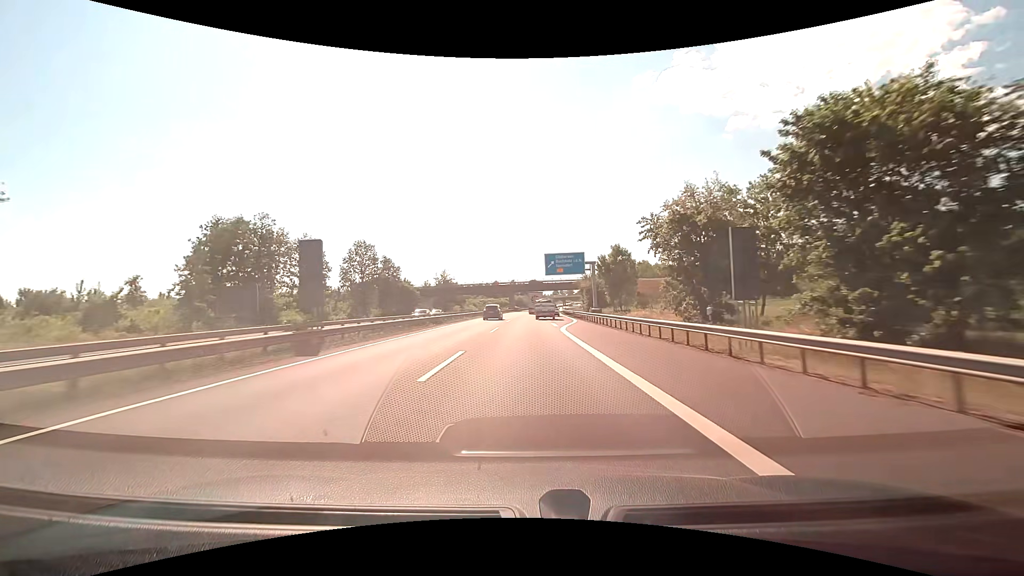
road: motorway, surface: asphalt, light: Day
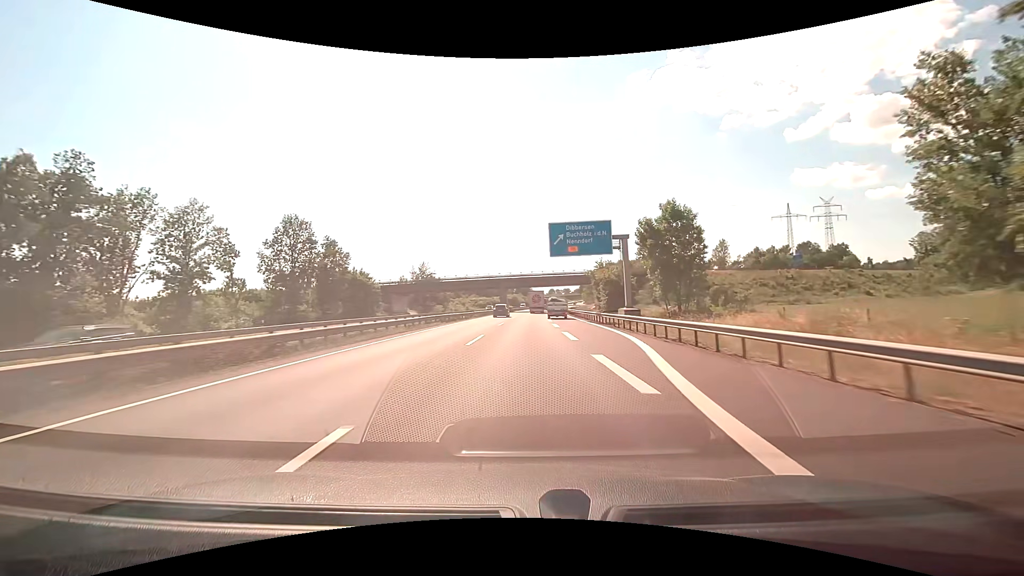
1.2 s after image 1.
(+0.1, +27.5) m; +1°
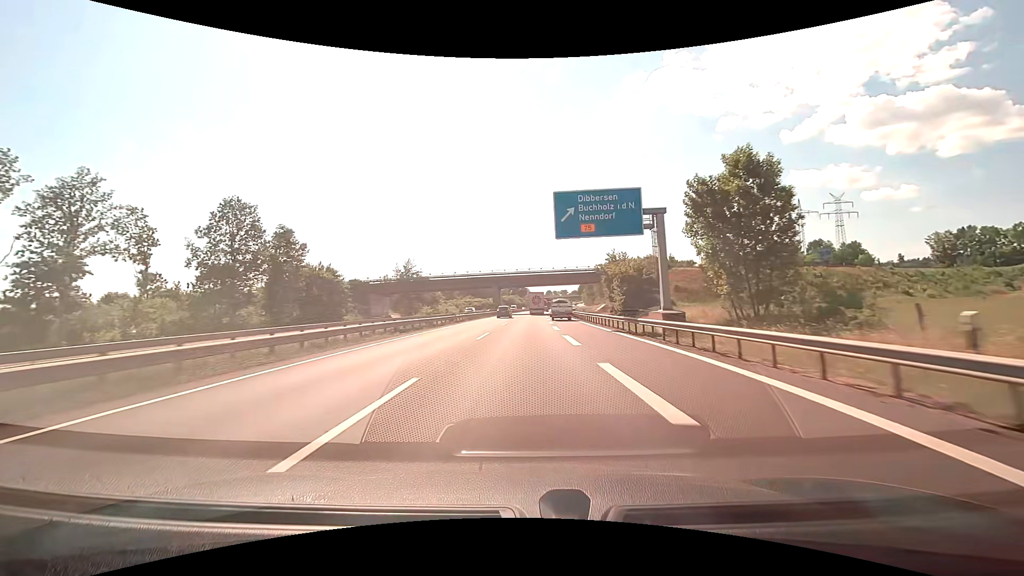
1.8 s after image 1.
(0.0, +13.9) m; 0°
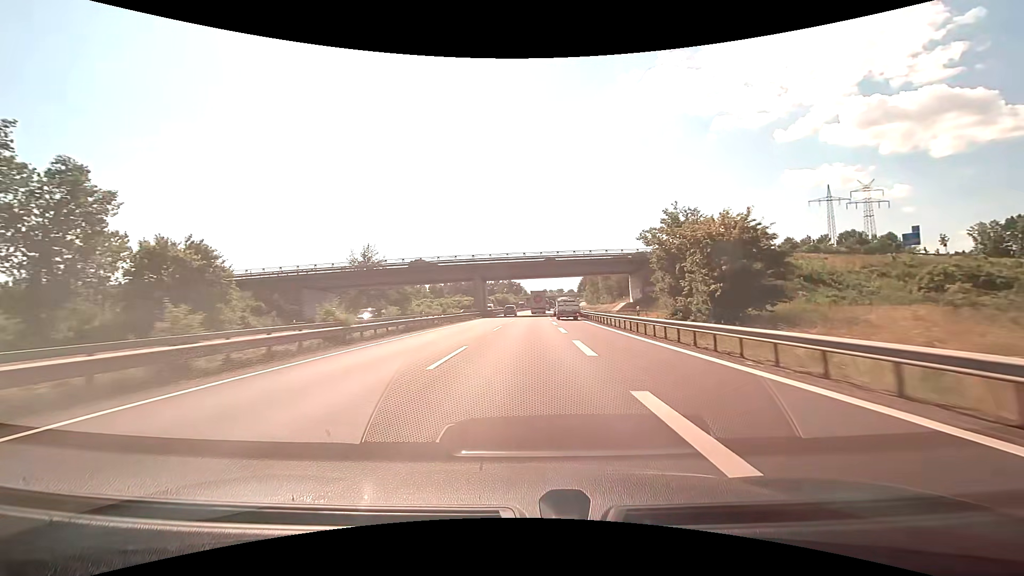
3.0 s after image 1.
(+0.1, +28.4) m; 0°
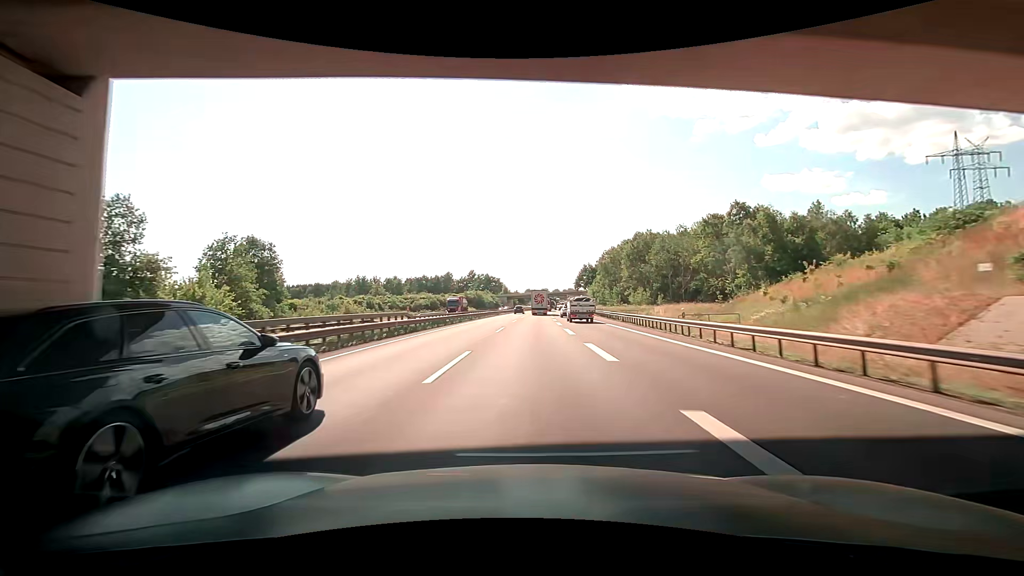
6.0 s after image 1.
(+1.3, +73.7) m; +2°
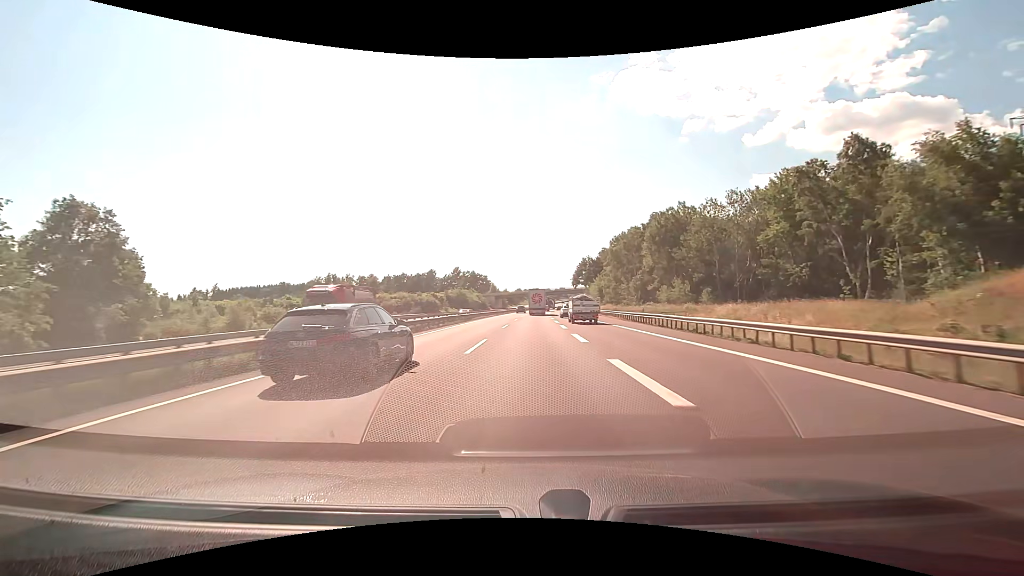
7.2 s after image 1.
(+0.4, +29.9) m; +1°
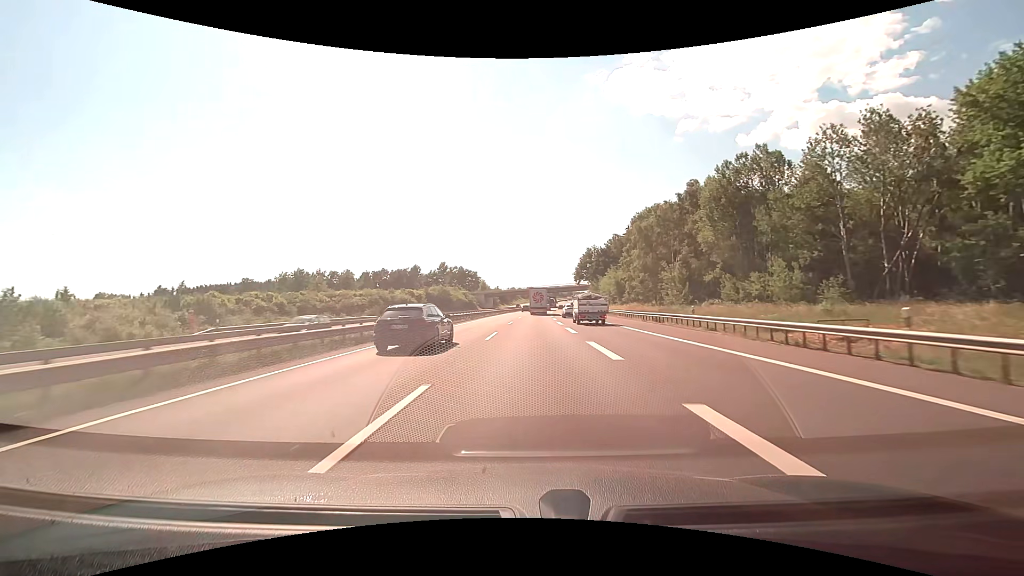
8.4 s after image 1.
(+0.2, +29.9) m; +1°
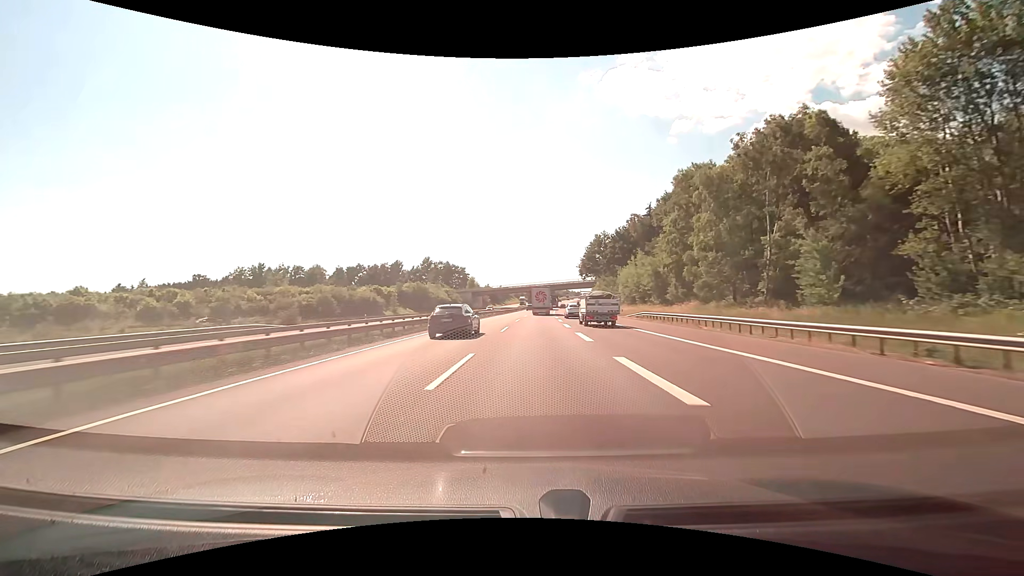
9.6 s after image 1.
(+0.1, +29.9) m; +1°
(0, +10) (0, +20) (0, +30) (0, +40) (+1, +50) (+1, +60) (+1, +70) (+2, +80) (+3, +90) (+3, +100) m
